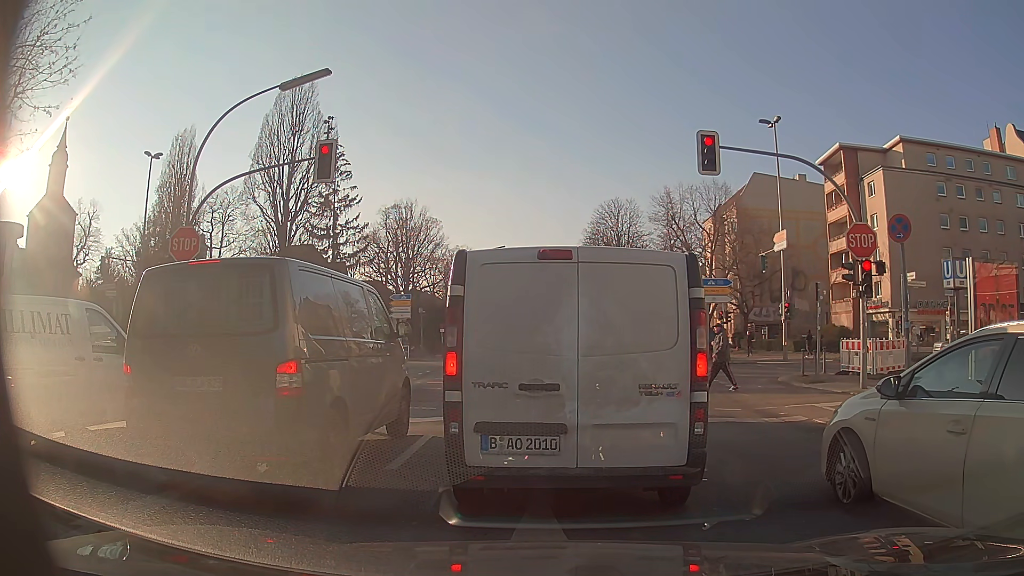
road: secondary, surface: asphalt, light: Day
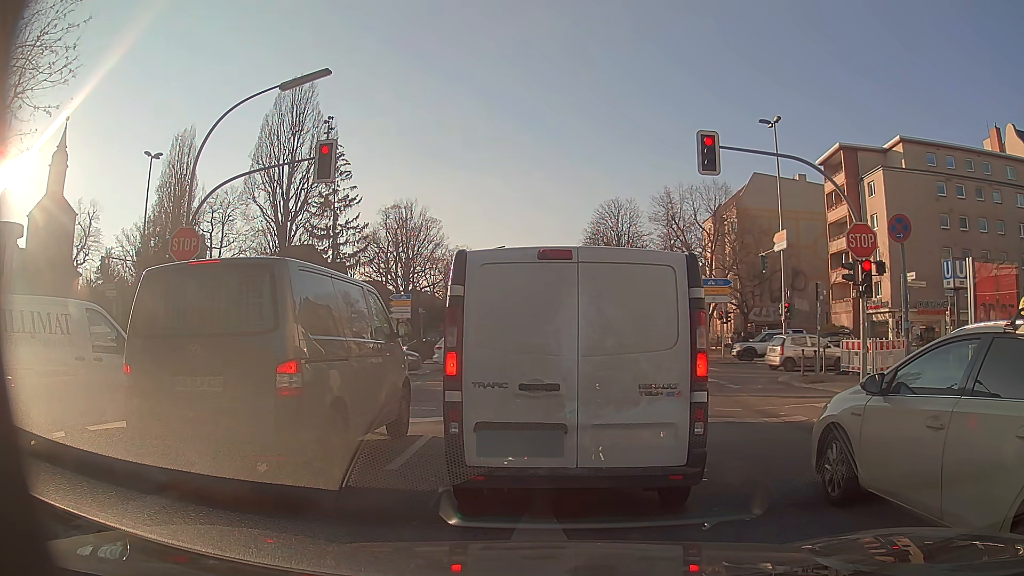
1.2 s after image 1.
(0.0, 0.0) m; 0°
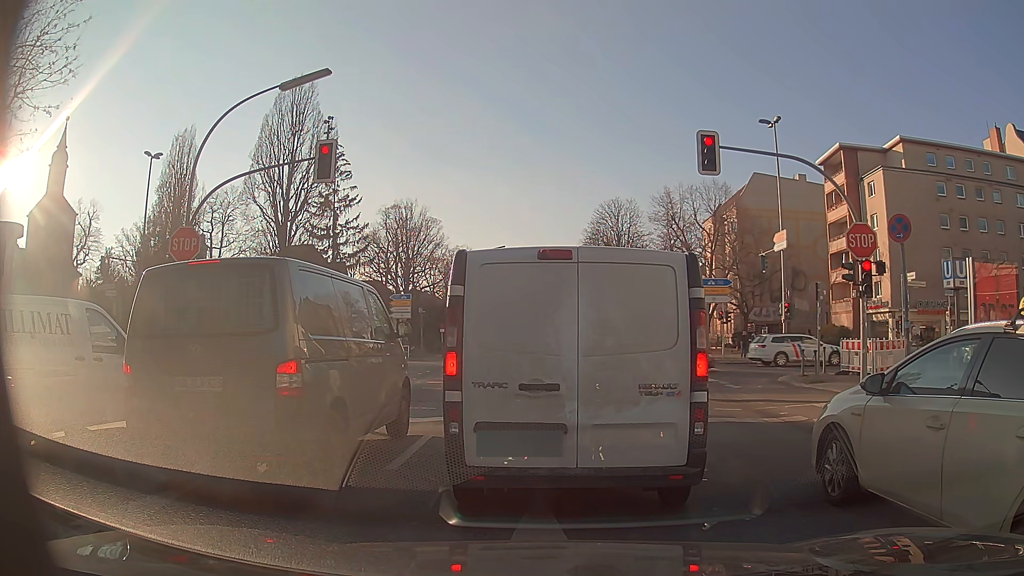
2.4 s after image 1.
(0.0, 0.0) m; 0°
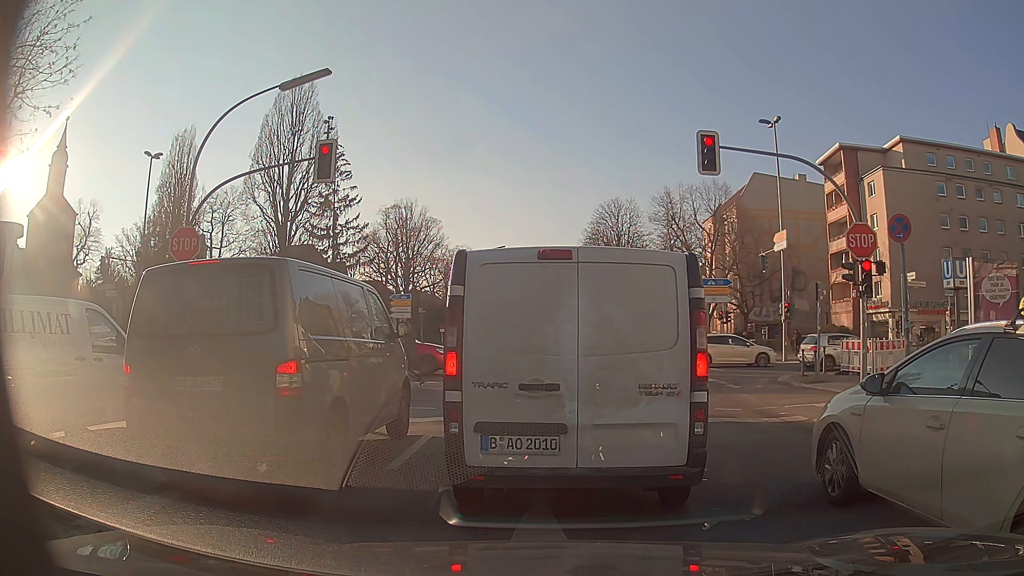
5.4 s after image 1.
(0.0, 0.0) m; 0°
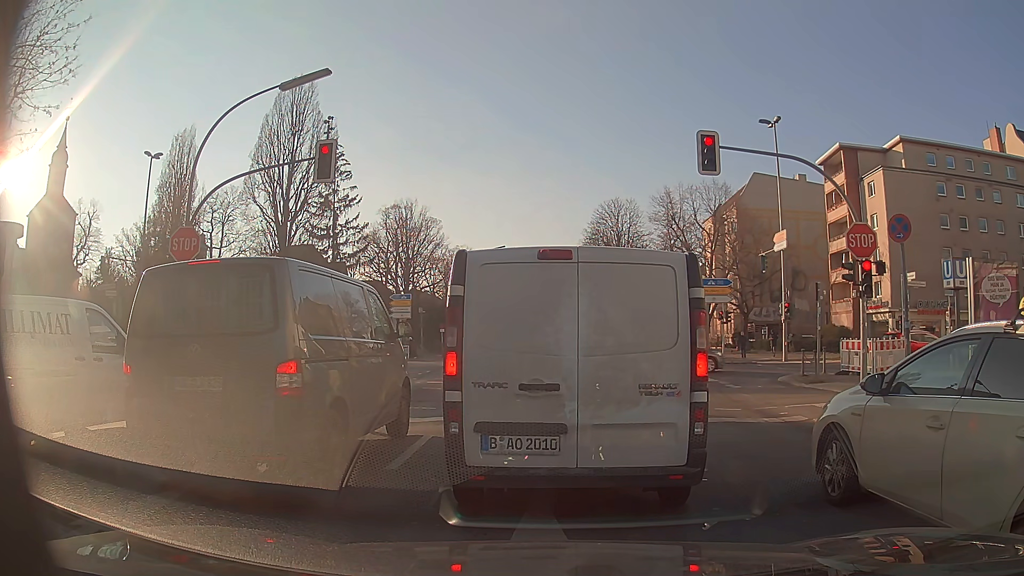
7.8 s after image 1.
(0.0, 0.0) m; 0°
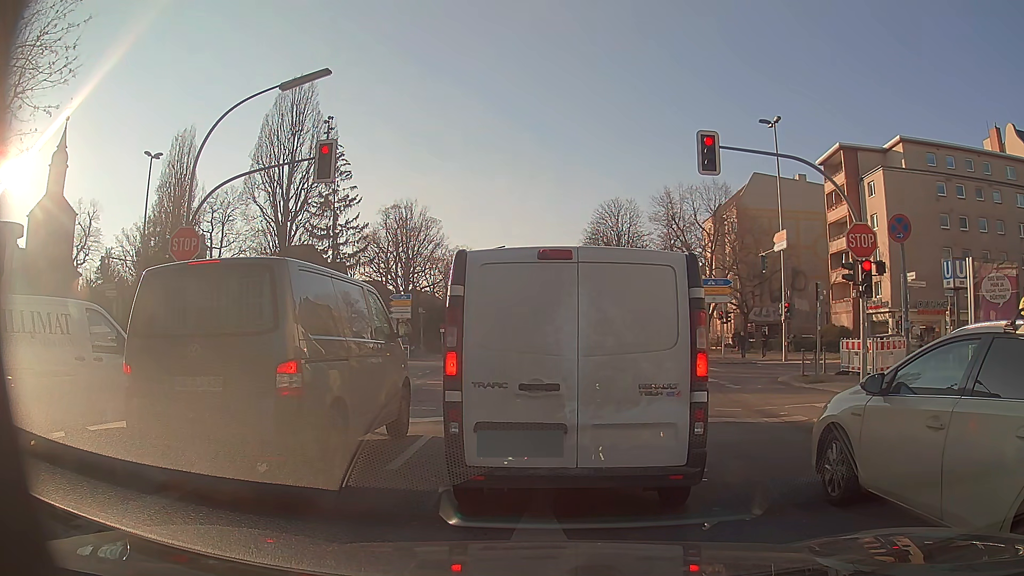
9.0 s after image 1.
(0.0, 0.0) m; 0°
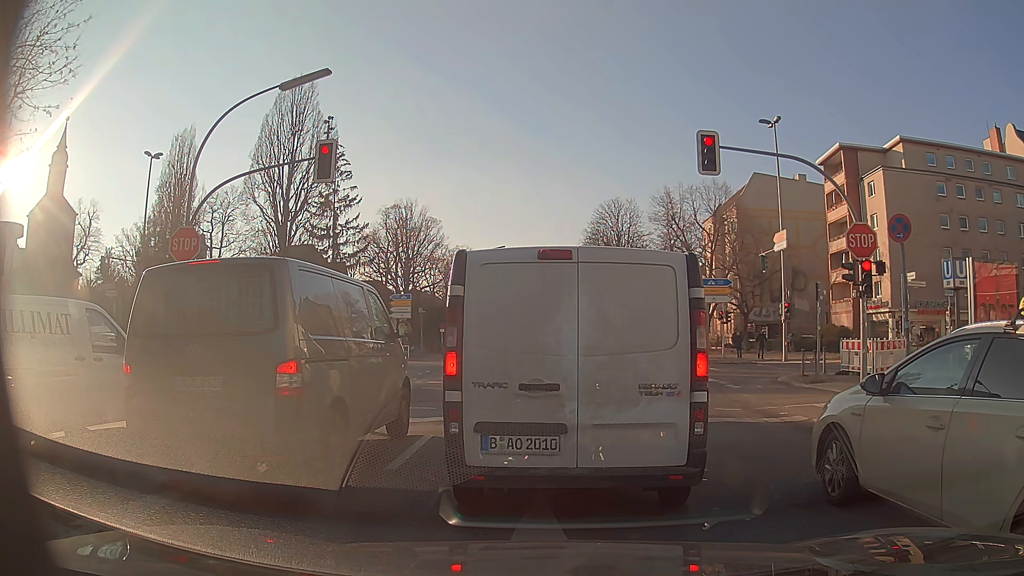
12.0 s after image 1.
(0.0, 0.0) m; 0°
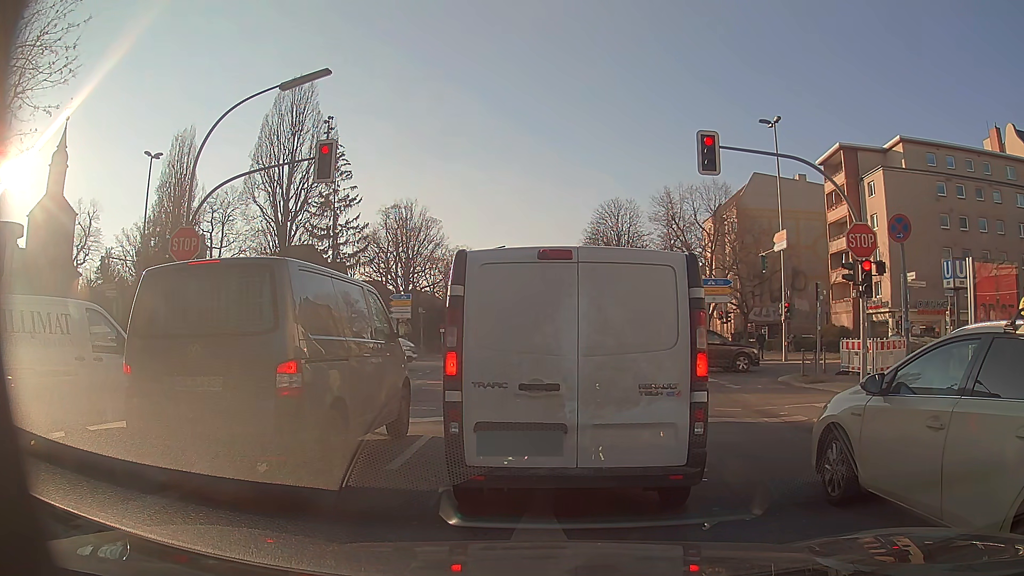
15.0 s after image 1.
(0.0, 0.0) m; 0°
(0, +10) (-1, +20) (-1, +30) (-2, +40) (-2, +50) (-3, +60) (-3, +70) (-4, +80) (-4, +90) (-4, +100) m
